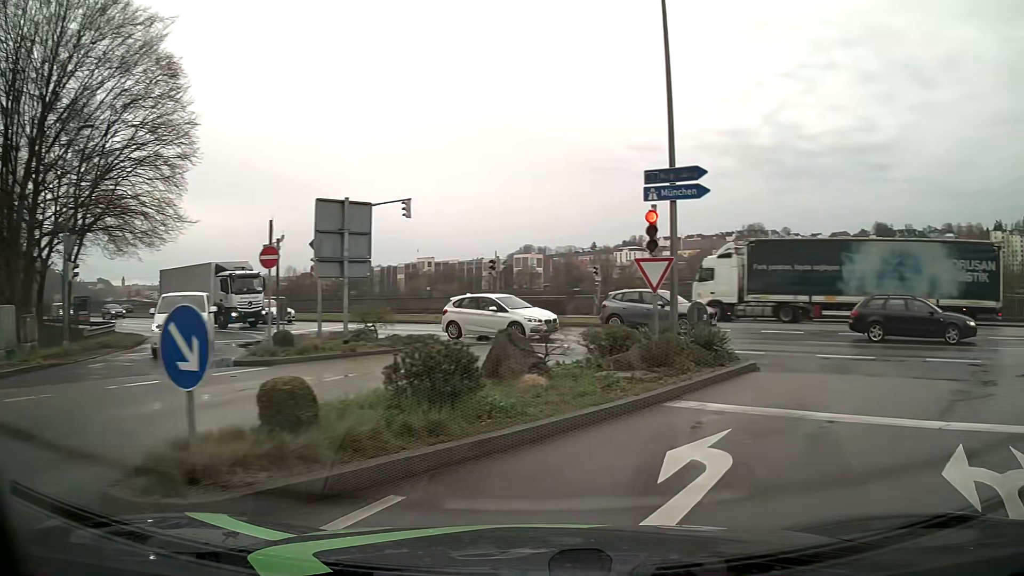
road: tertiary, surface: asphalt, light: Day
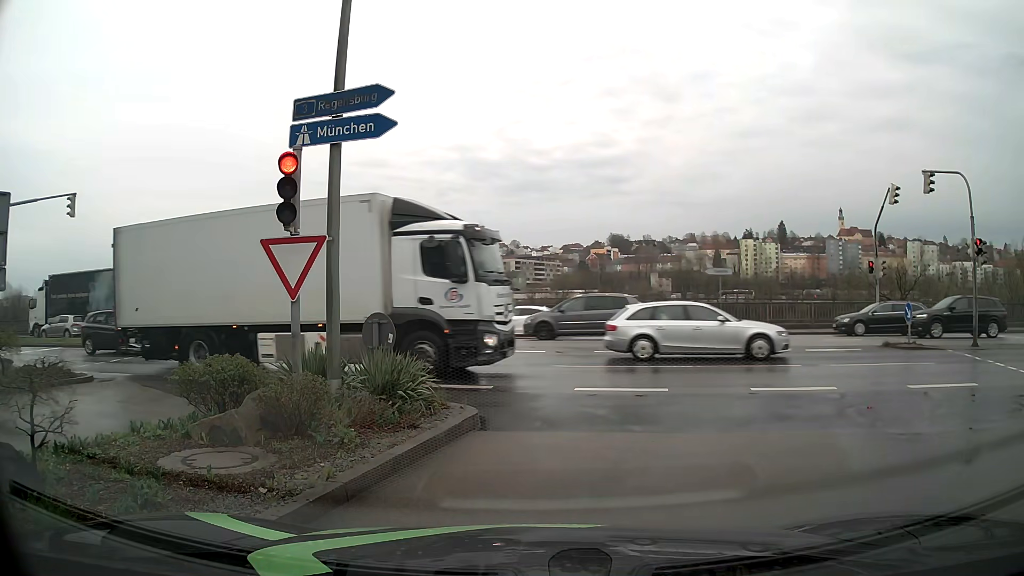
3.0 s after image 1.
(+1.2, +5.3) m; +22°
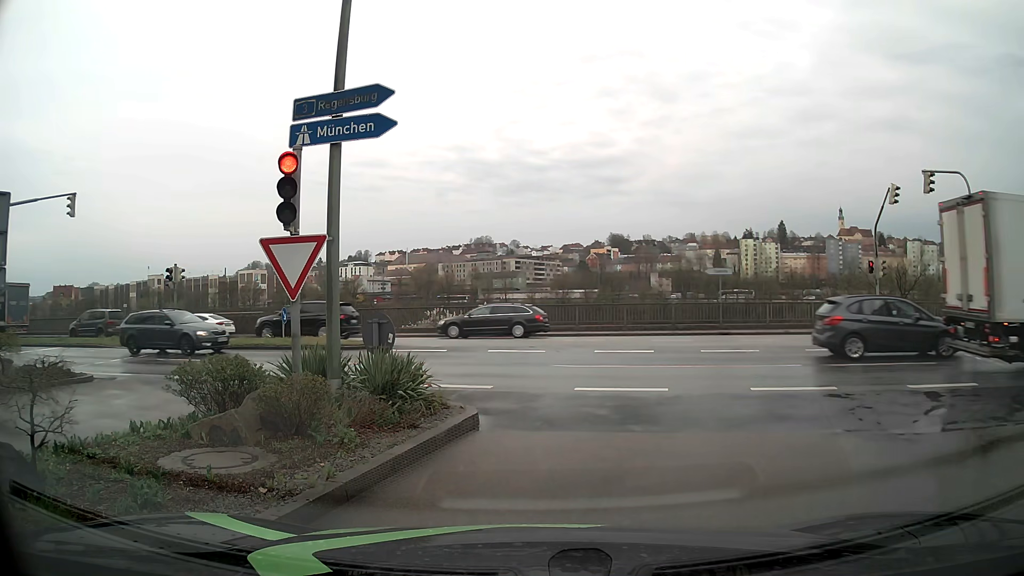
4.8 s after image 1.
(0.0, 0.0) m; 0°
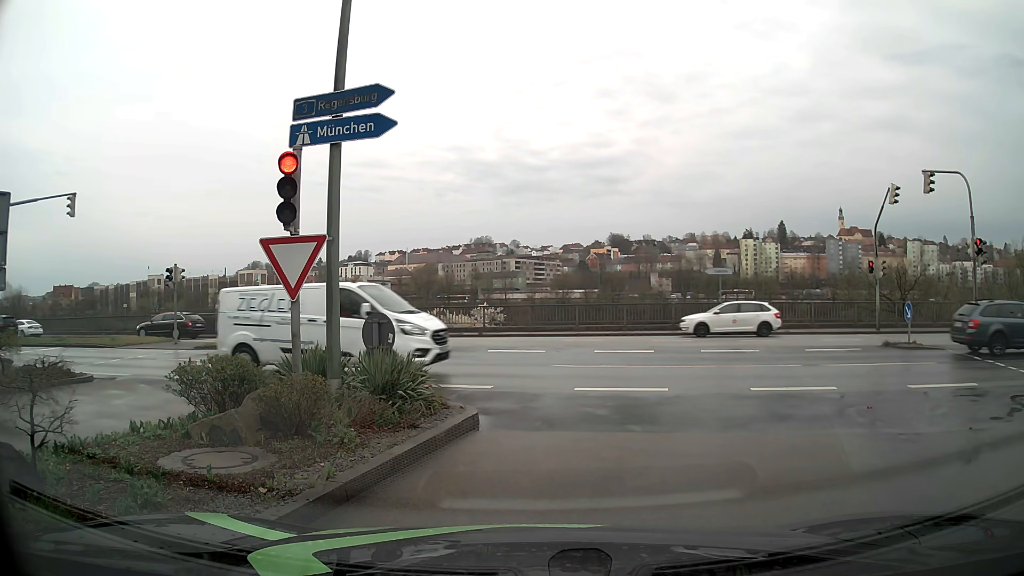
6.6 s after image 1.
(0.0, 0.0) m; 0°
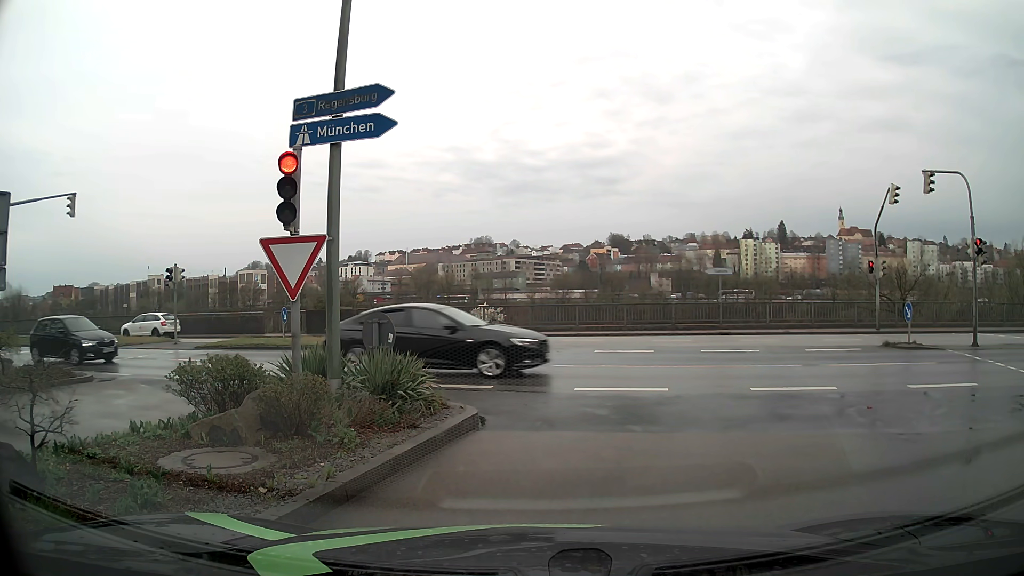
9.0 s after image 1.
(0.0, 0.0) m; 0°
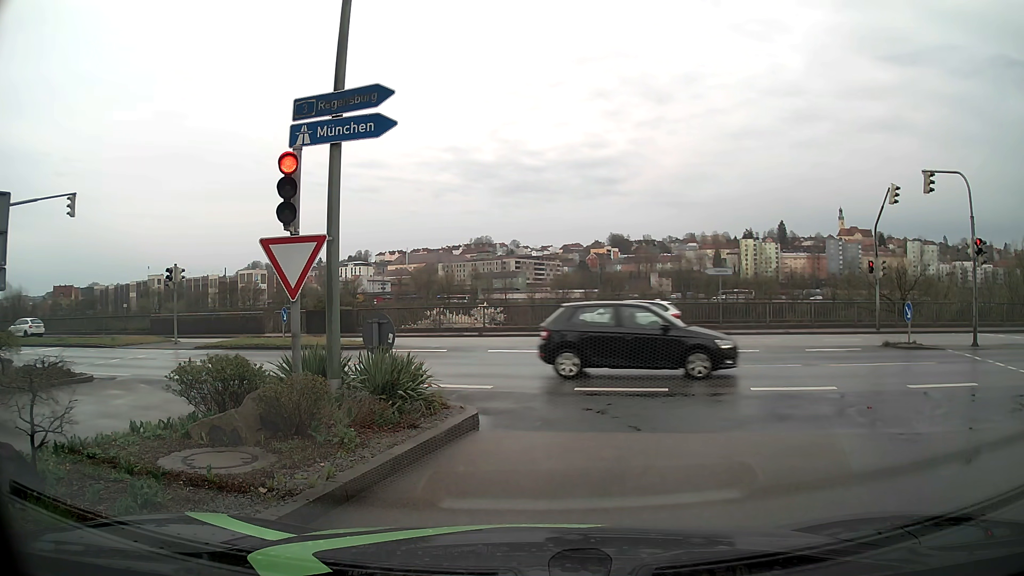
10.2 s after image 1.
(0.0, 0.0) m; 0°
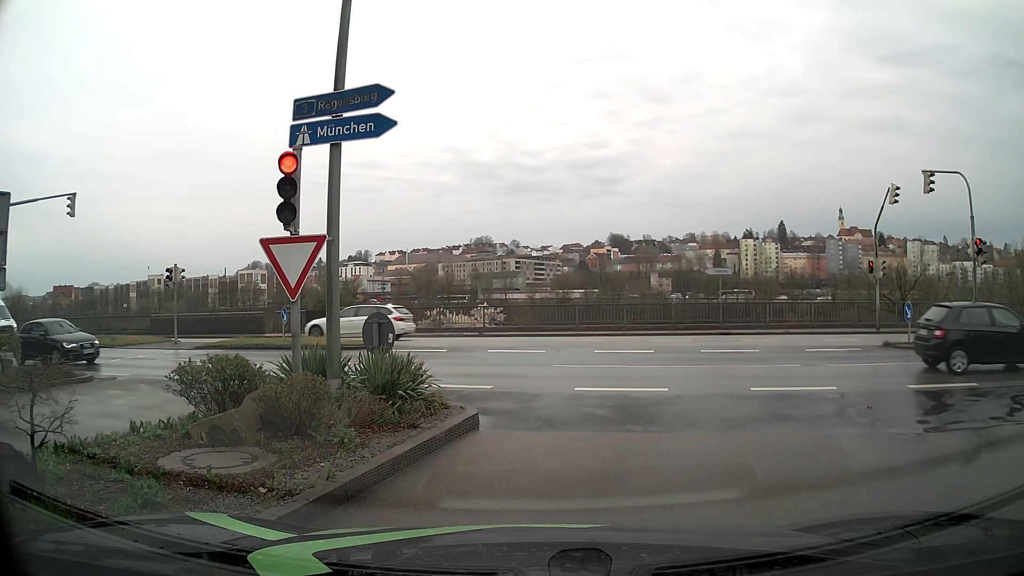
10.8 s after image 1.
(0.0, 0.0) m; 0°
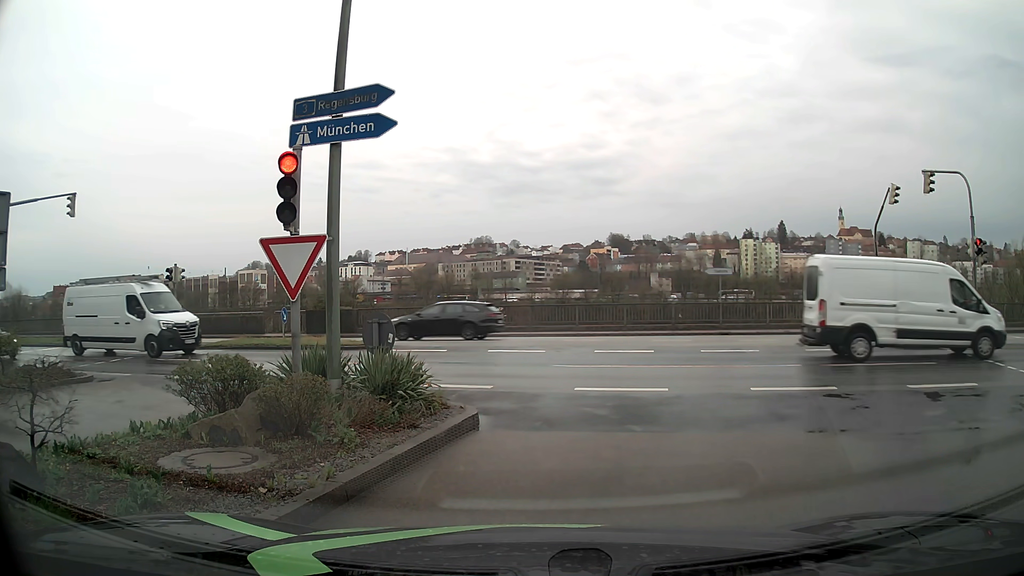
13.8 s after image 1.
(0.0, 0.0) m; 0°
